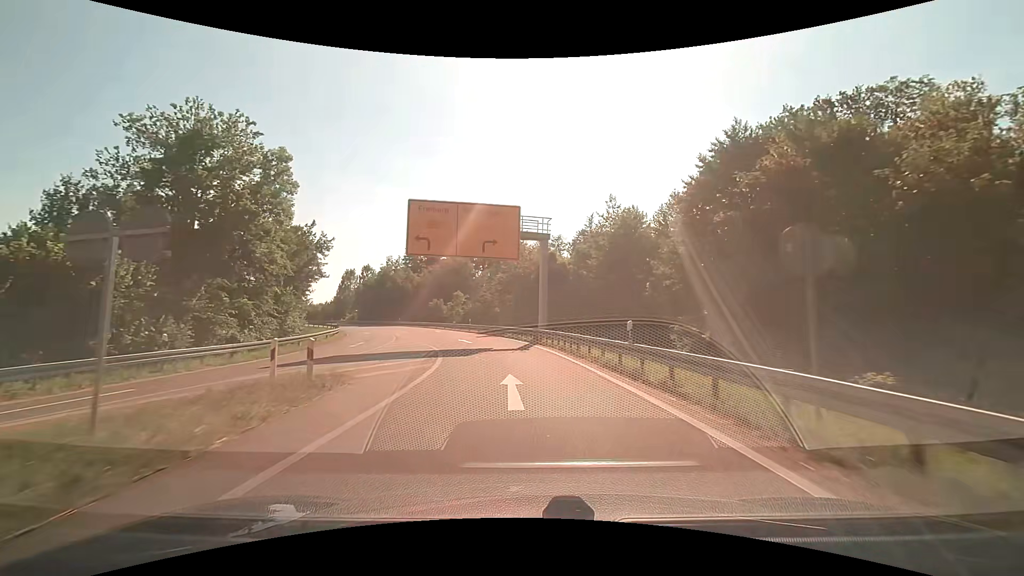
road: motorway_link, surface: asphalt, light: Day
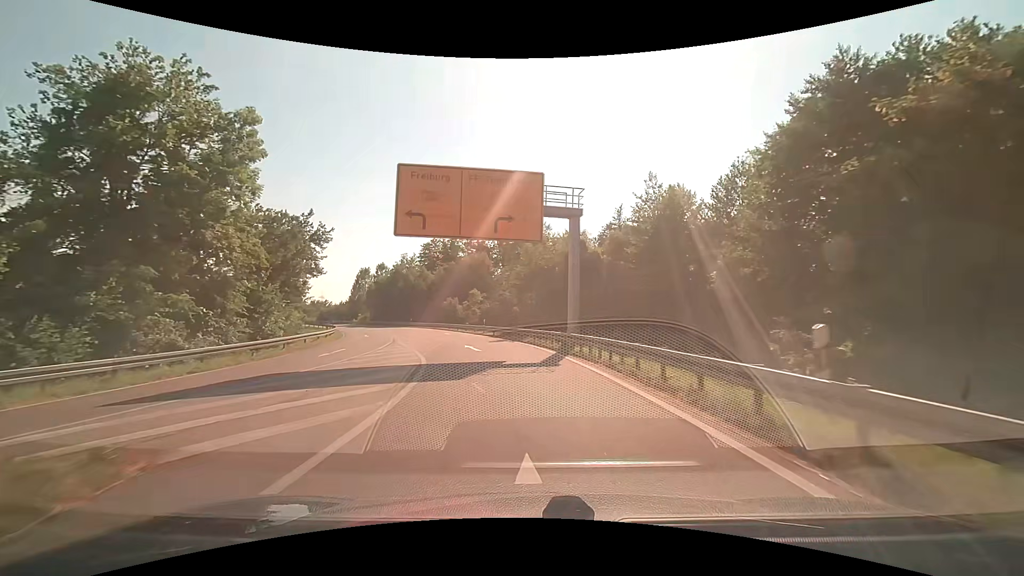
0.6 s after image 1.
(-0.1, +7.4) m; -2°
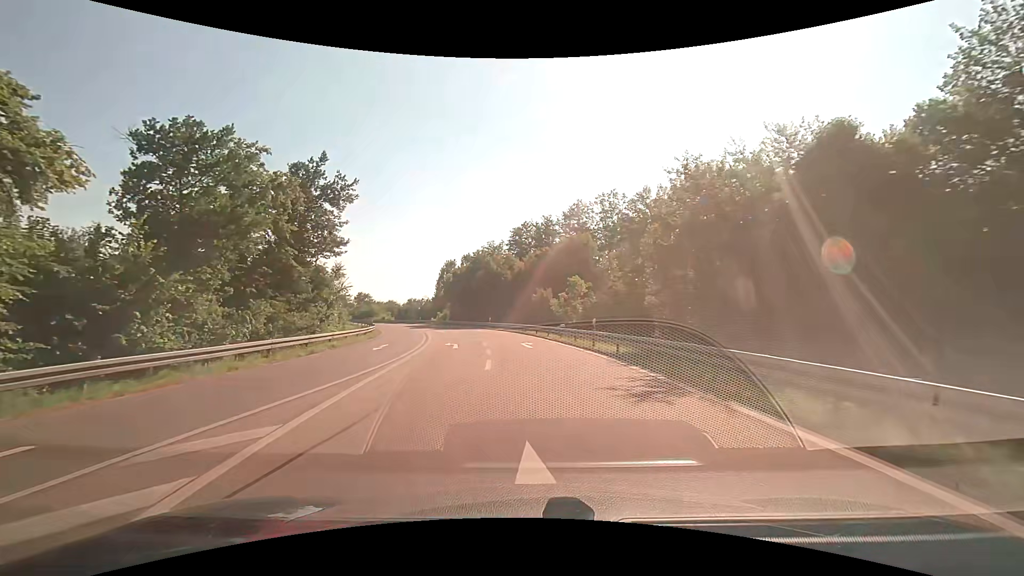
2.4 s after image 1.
(-1.9, +21.4) m; -12°
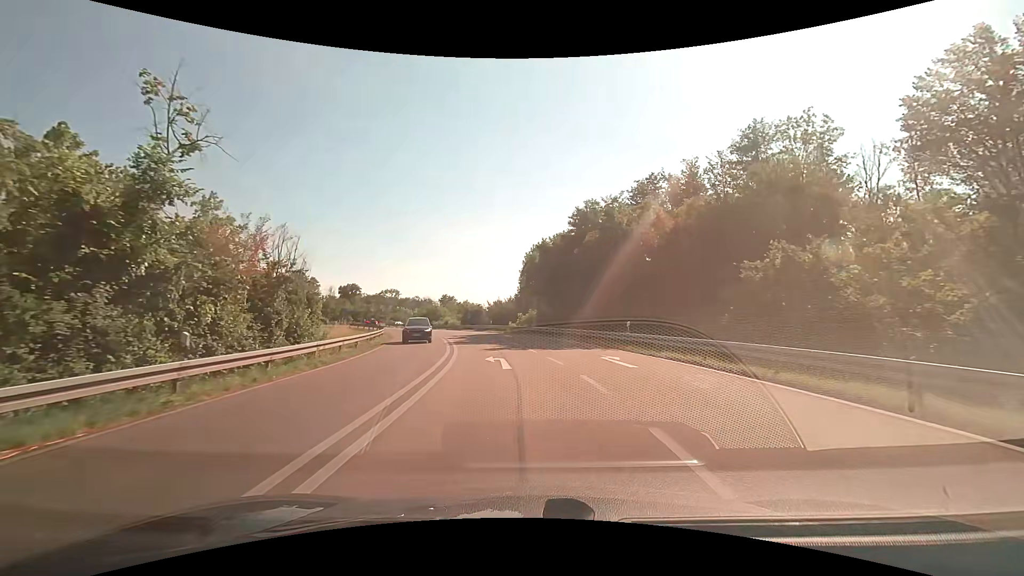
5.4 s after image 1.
(-4.4, +33.7) m; -10°
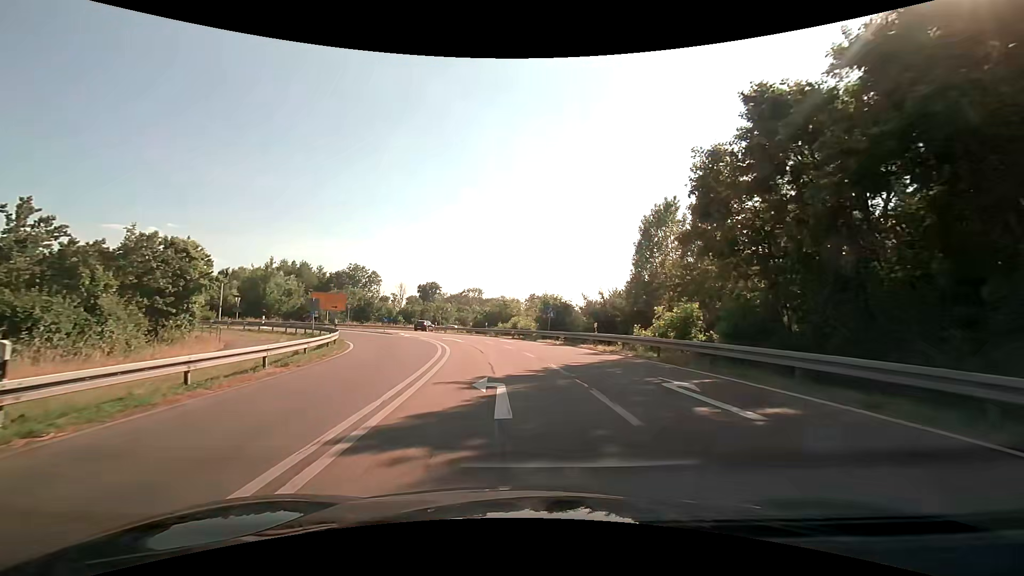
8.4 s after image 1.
(-2.6, +32.2) m; -11°
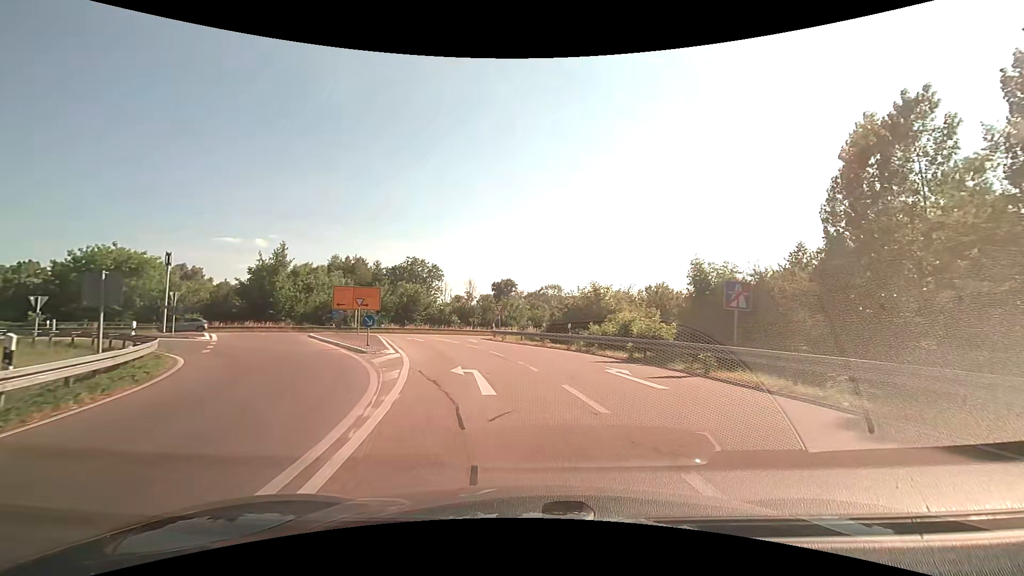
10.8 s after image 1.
(-1.6, +22.7) m; -9°
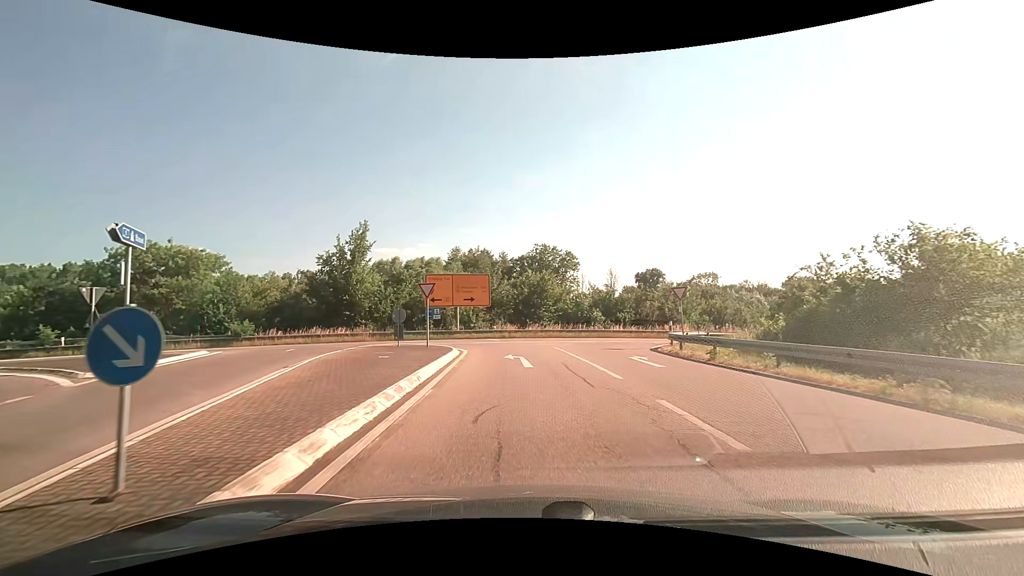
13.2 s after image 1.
(-2.5, +19.2) m; -16°
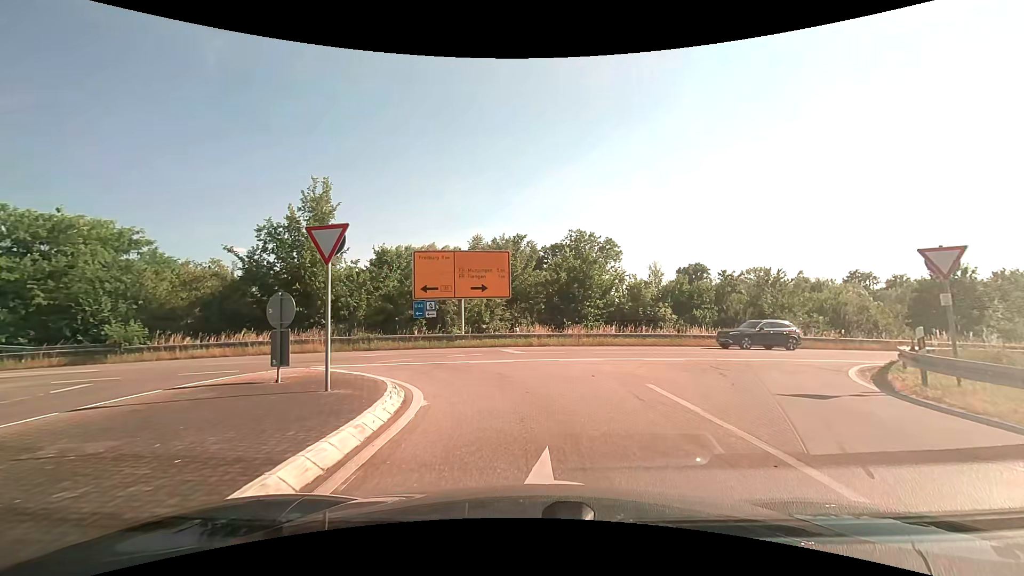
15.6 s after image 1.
(-0.4, +13.7) m; -3°
(0, +10) (-4, +19) (-13, +22) (-23, +21) (-33, +18) (-42, +16) (-52, +13) (-62, +10) (-71, +7) (-81, +4) m
